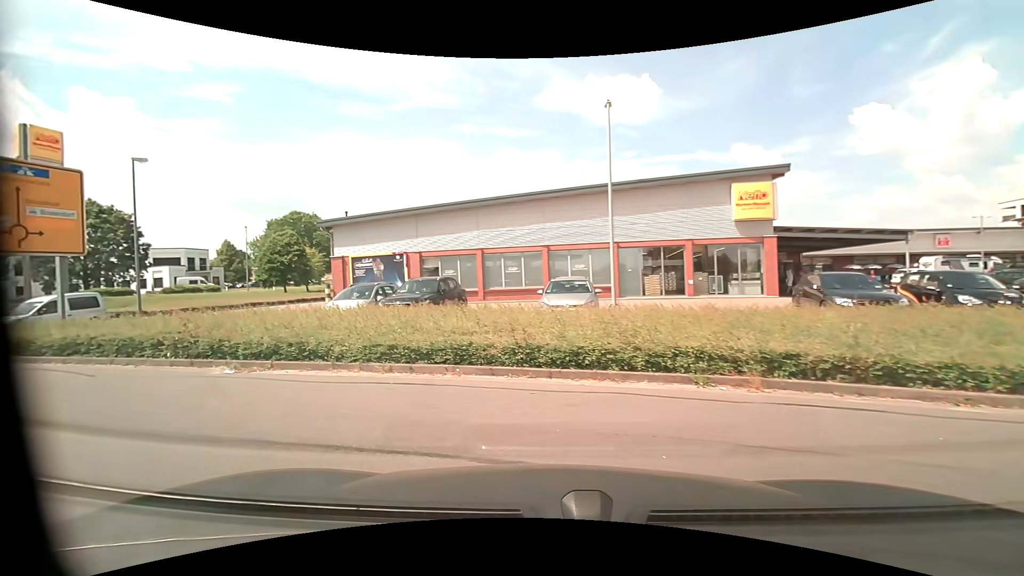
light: Day
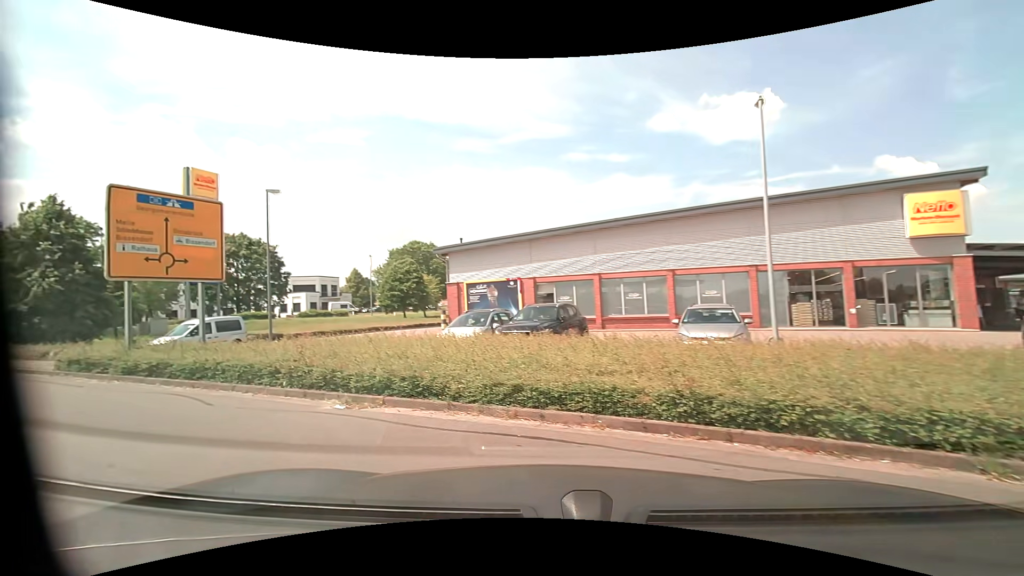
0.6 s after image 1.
(-0.1, +1.5) m; -10°
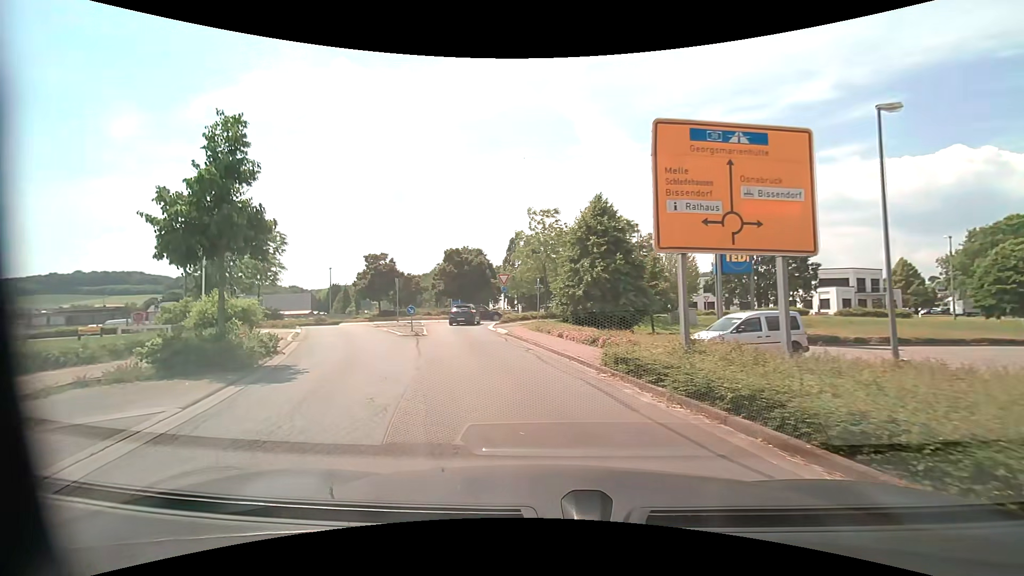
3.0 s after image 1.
(-3.7, +5.8) m; -55°
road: residential
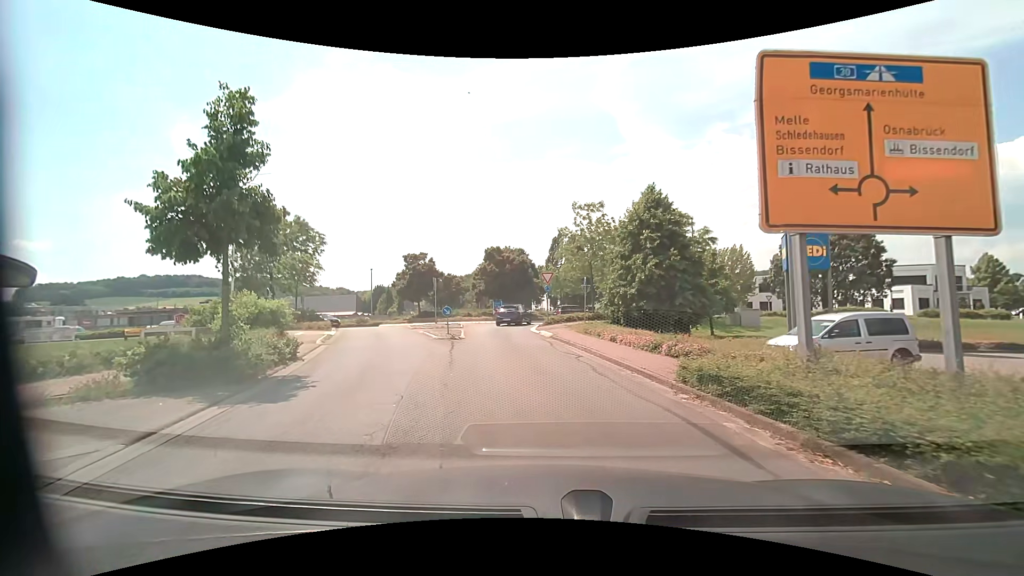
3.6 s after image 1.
(-0.1, +2.2) m; -5°
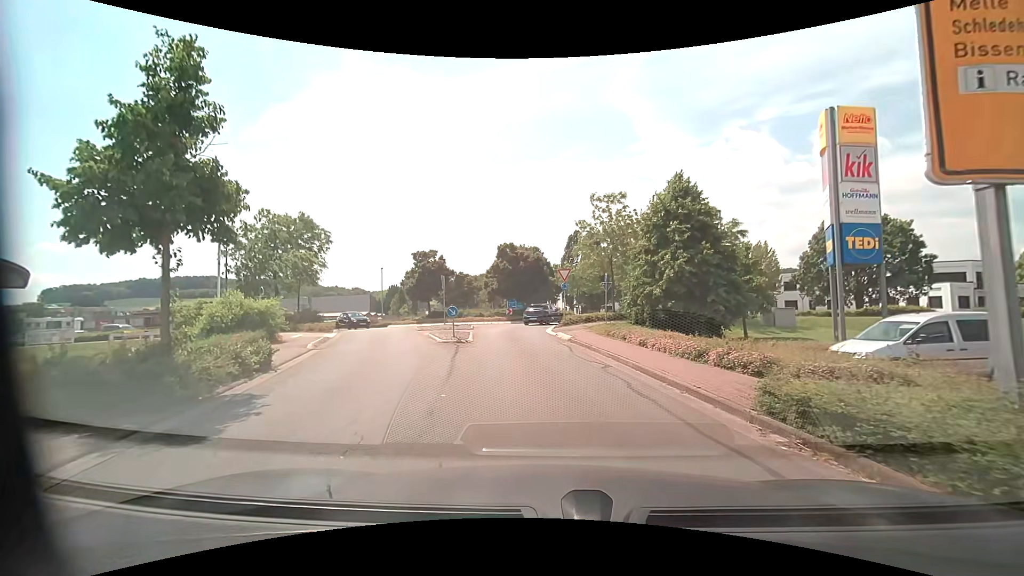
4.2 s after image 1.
(-0.1, +2.5) m; -2°
(0, +10) (-1, +20) (-2, +30) (+1, +39) (+6, +48) (+5, +58) (0, +66) (-4, +75) (-8, +85) (-11, +94) m
